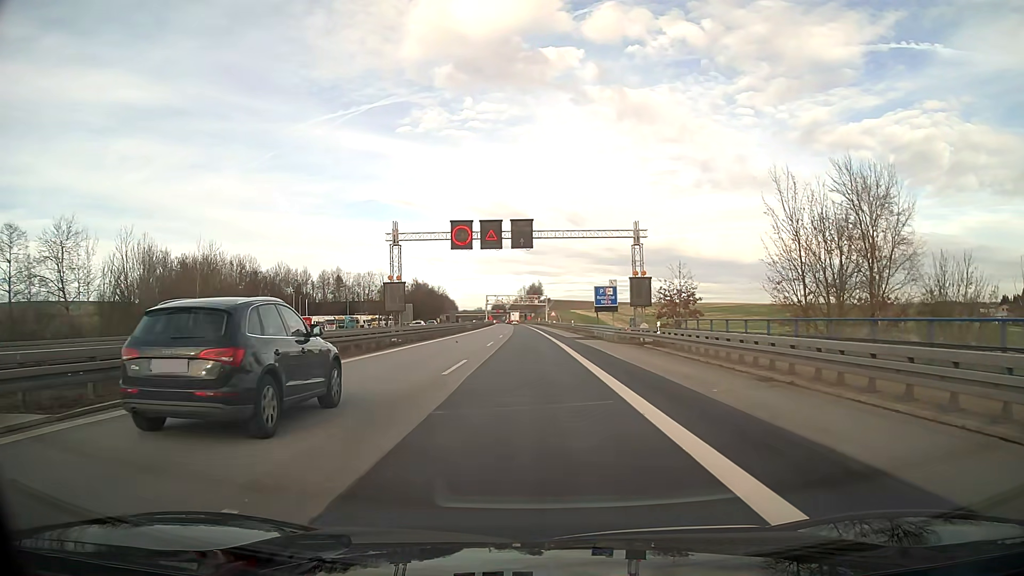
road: motorway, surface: asphalt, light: Day
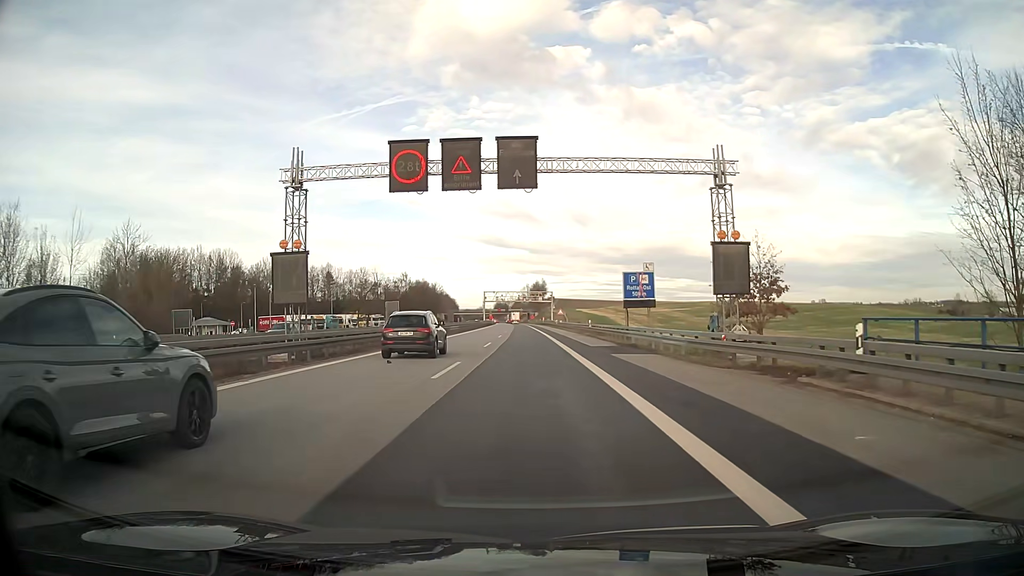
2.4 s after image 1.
(-0.1, +19.7) m; 0°
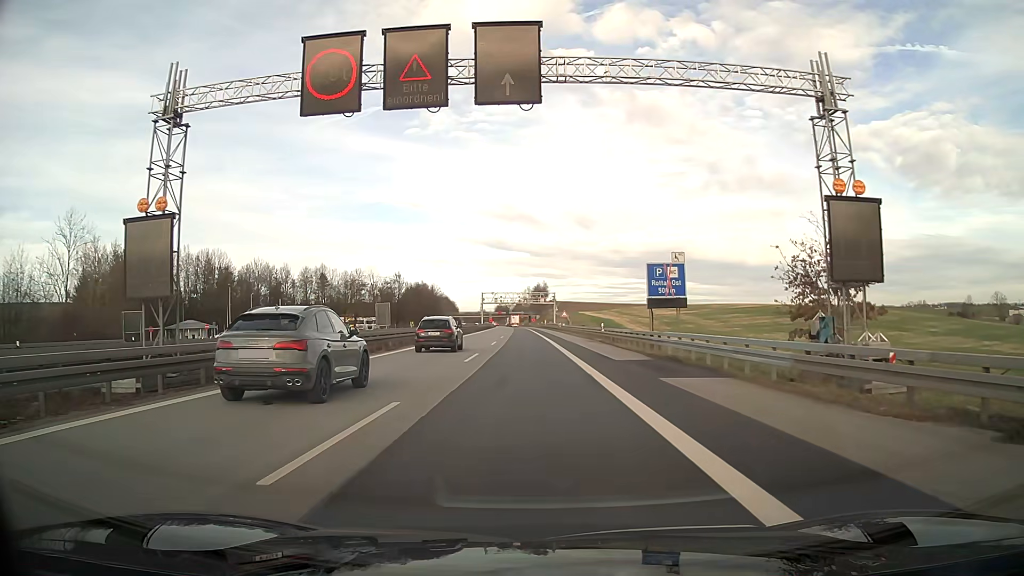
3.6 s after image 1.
(0.0, +9.9) m; 0°
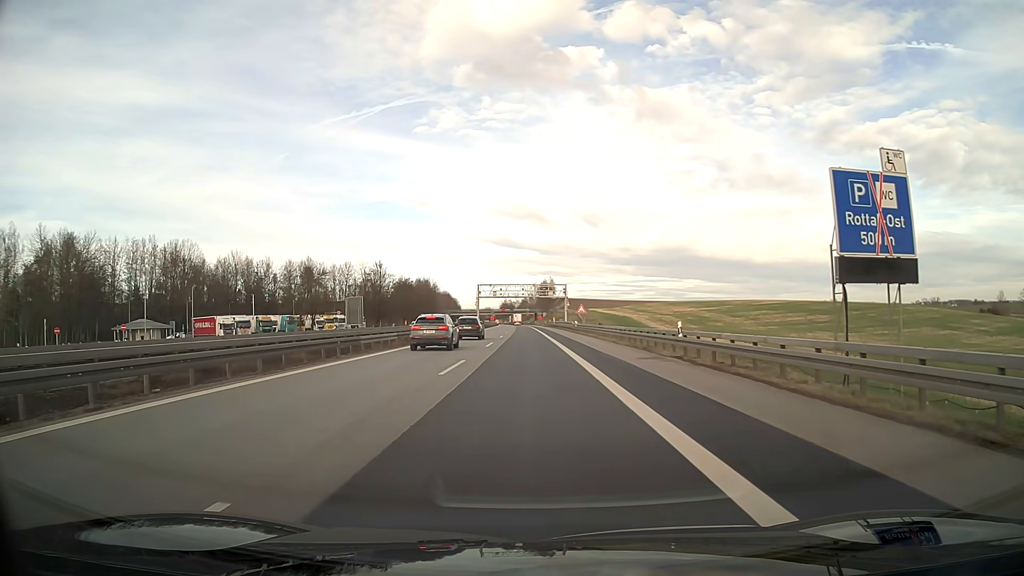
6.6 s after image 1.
(-0.1, +24.8) m; -1°
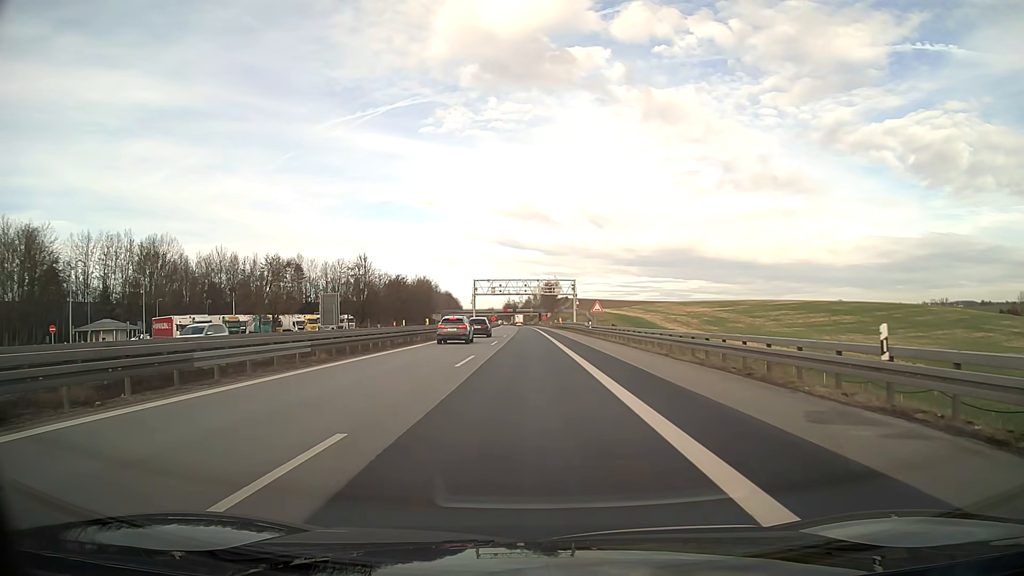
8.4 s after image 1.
(-0.1, +14.9) m; 0°
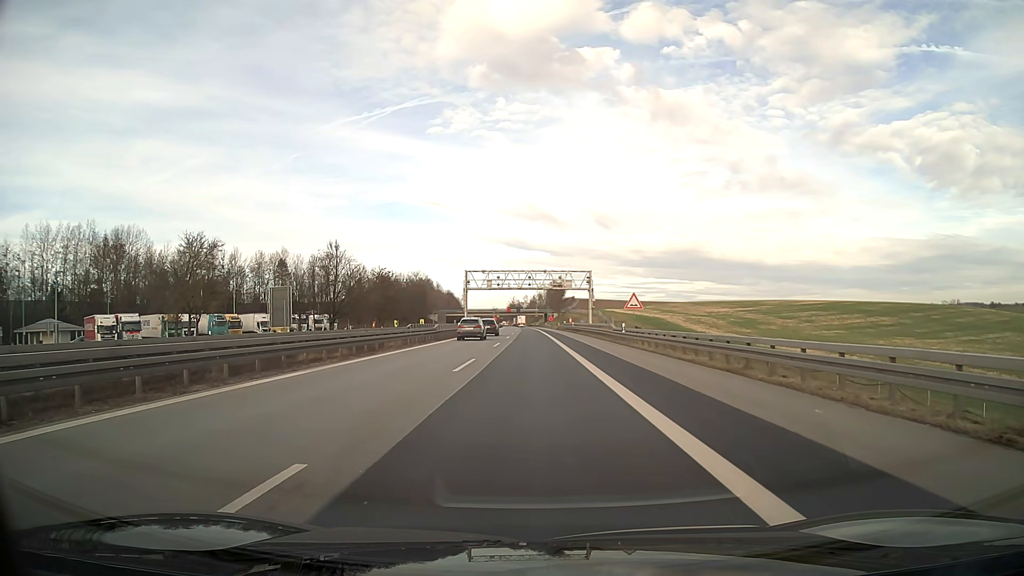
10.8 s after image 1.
(-0.1, +19.9) m; 0°
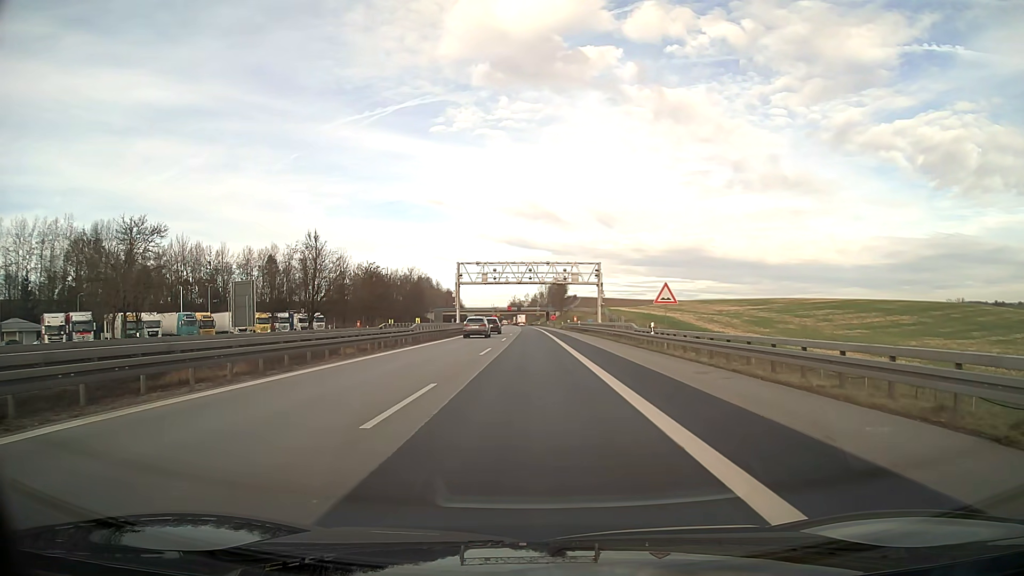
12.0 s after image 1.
(0.0, +10.0) m; 0°
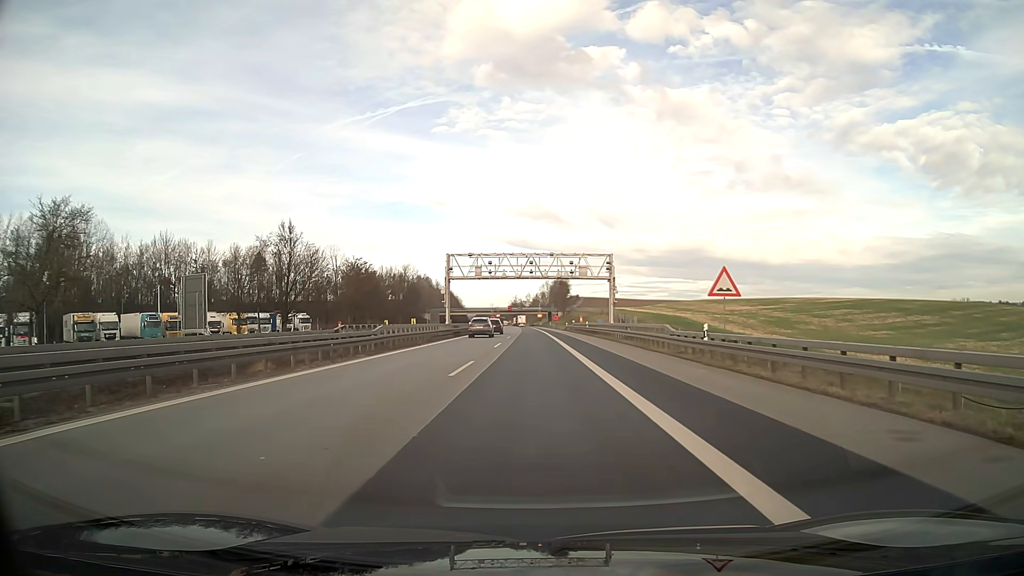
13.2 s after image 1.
(0.0, +9.9) m; 0°
(0, +10) (0, +20) (0, +30) (0, +40) (0, +50) (0, +60) (0, +70) (0, +80) (0, +90) (0, +100) m
